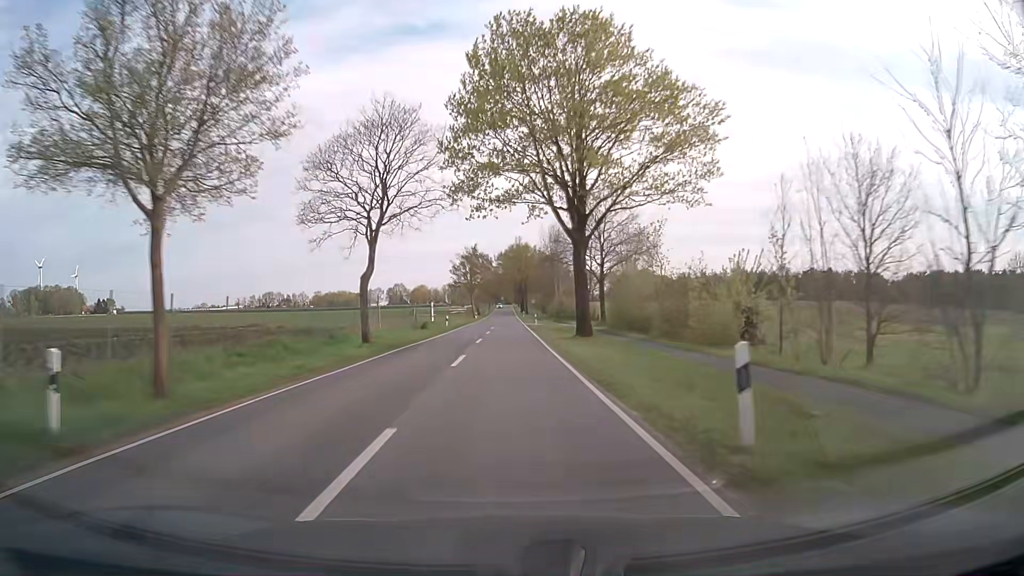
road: secondary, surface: asphalt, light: Day
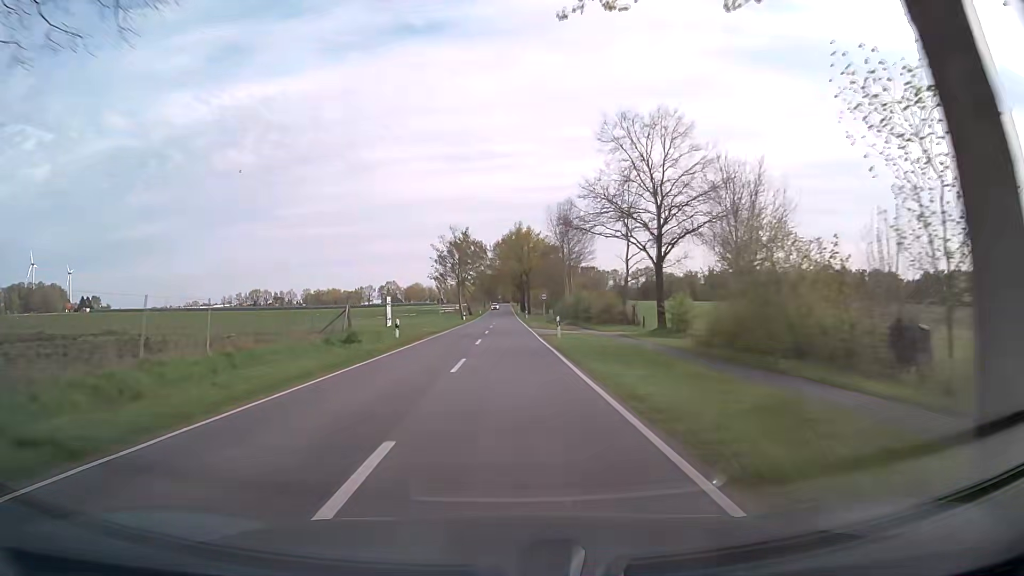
(0.0, +25.3) m; 0°
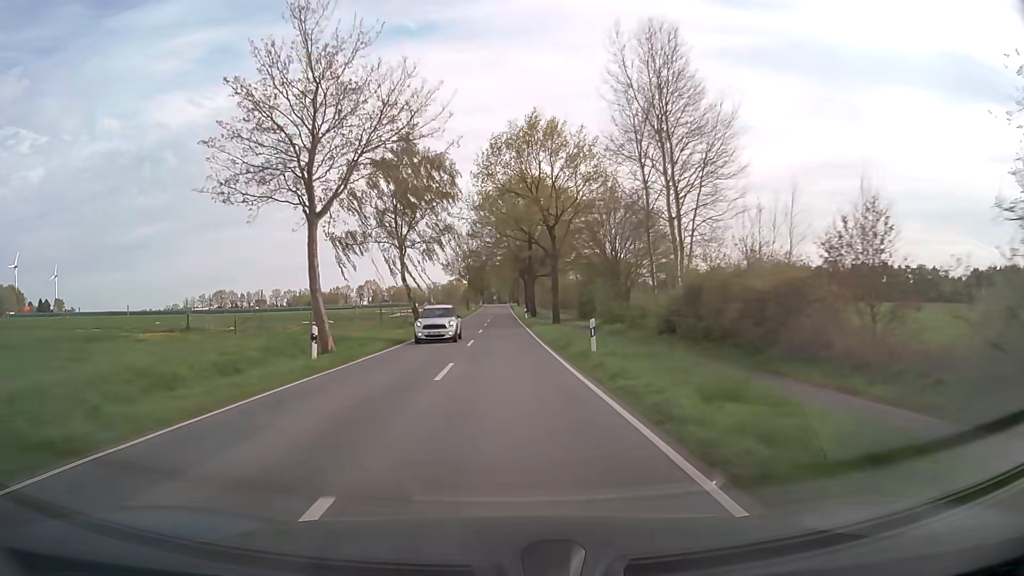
(+0.2, +63.1) m; 0°
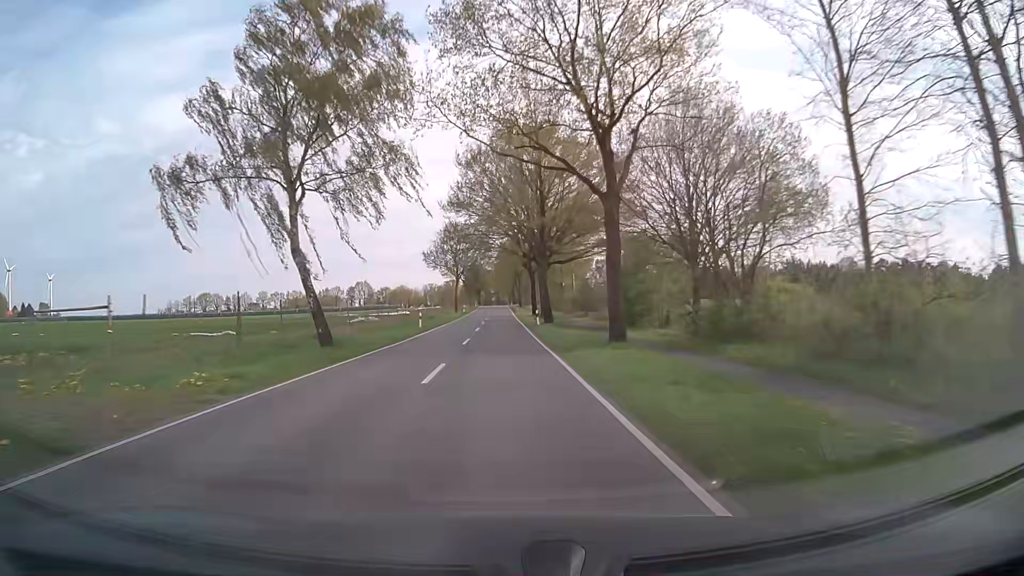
(0.0, +25.1) m; 0°
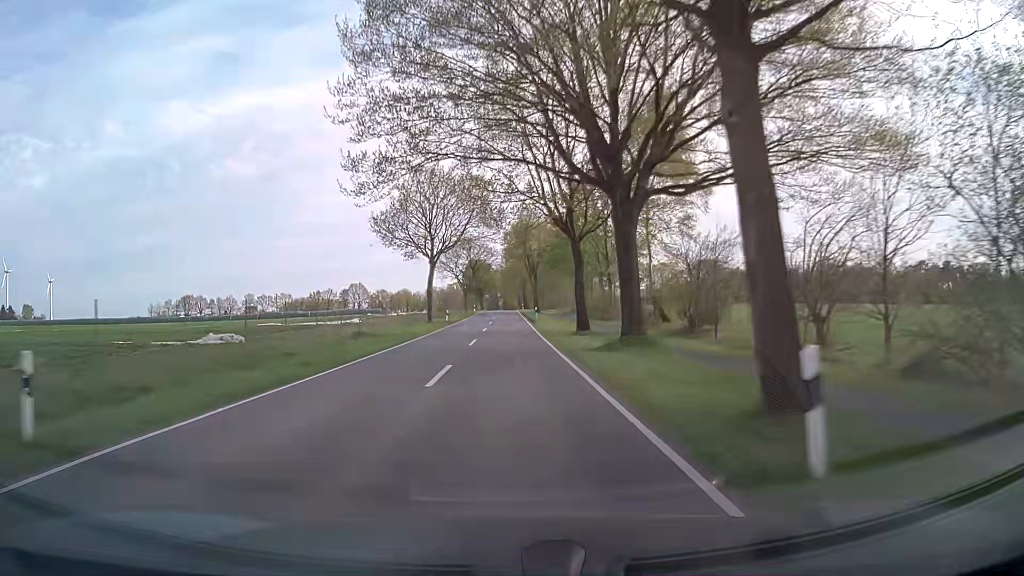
(-0.3, +37.1) m; -1°
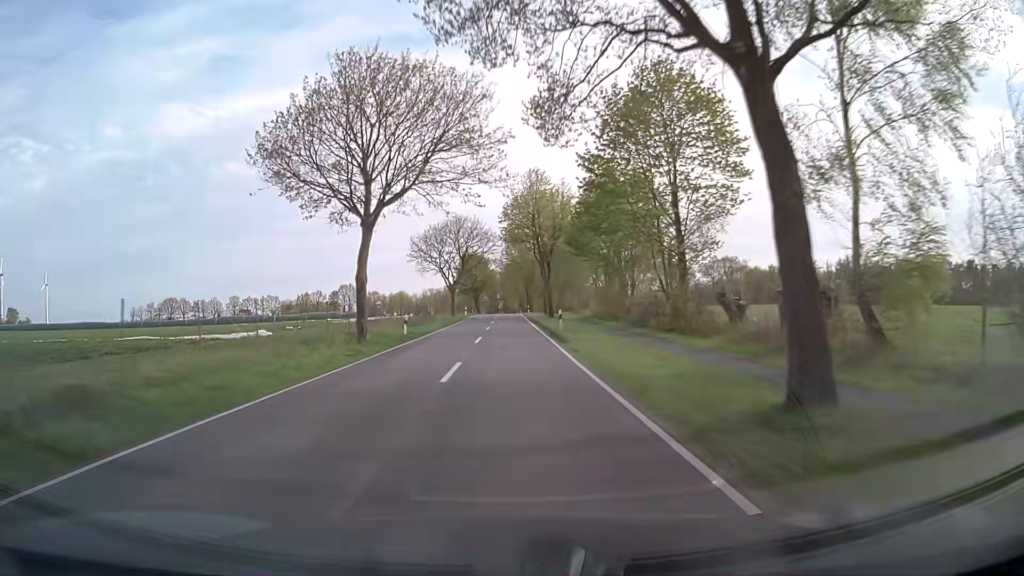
(-0.1, +23.6) m; 0°
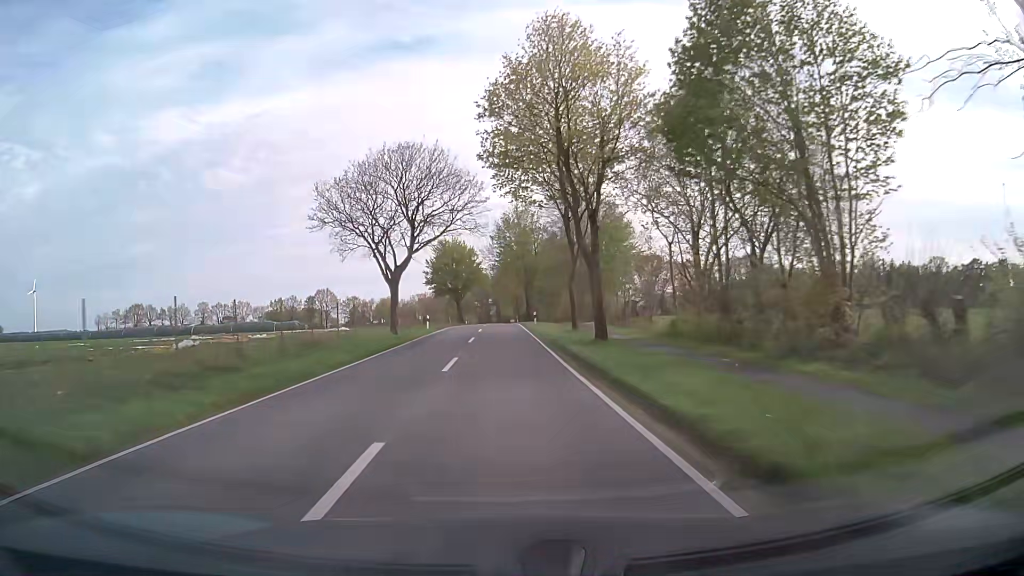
(+0.2, +33.2) m; +1°
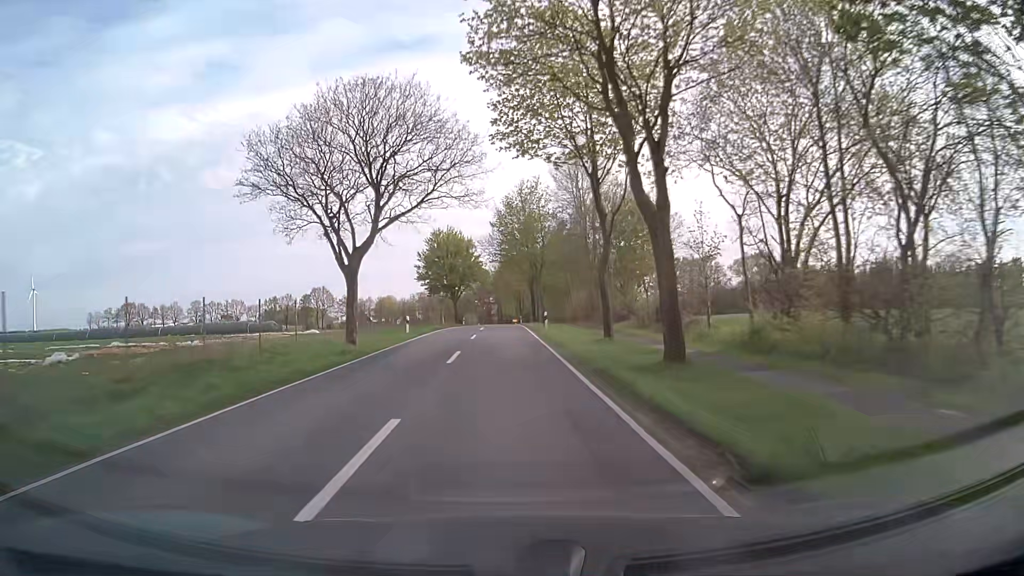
(0.0, +10.5) m; 0°
(0, +10) (0, +20) (0, +30) (0, +40) (0, +50) (-1, +60) (-1, +70) (-1, +80) (-1, +90) (-1, +100) m
